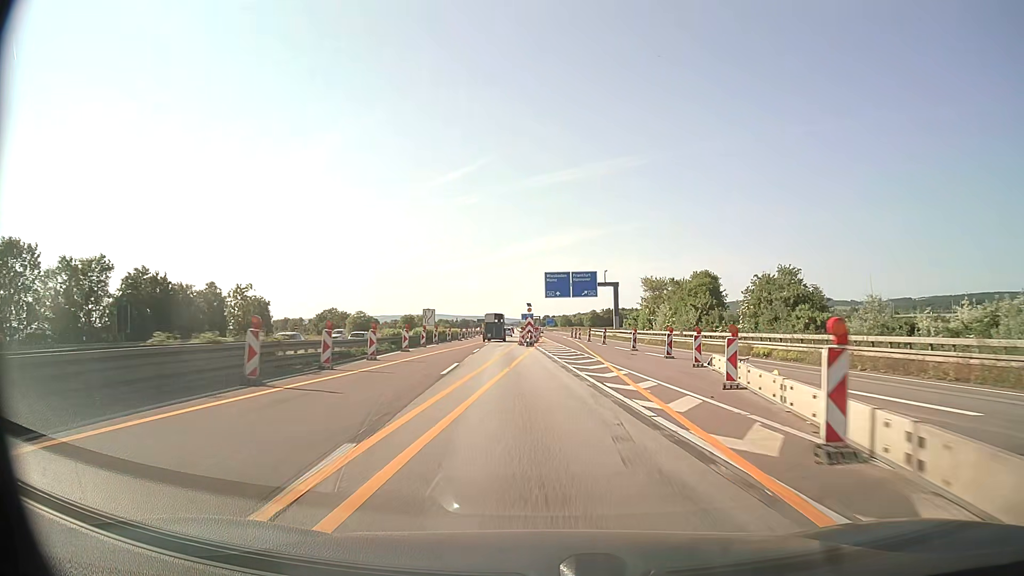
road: motorway_link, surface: asphalt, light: Day
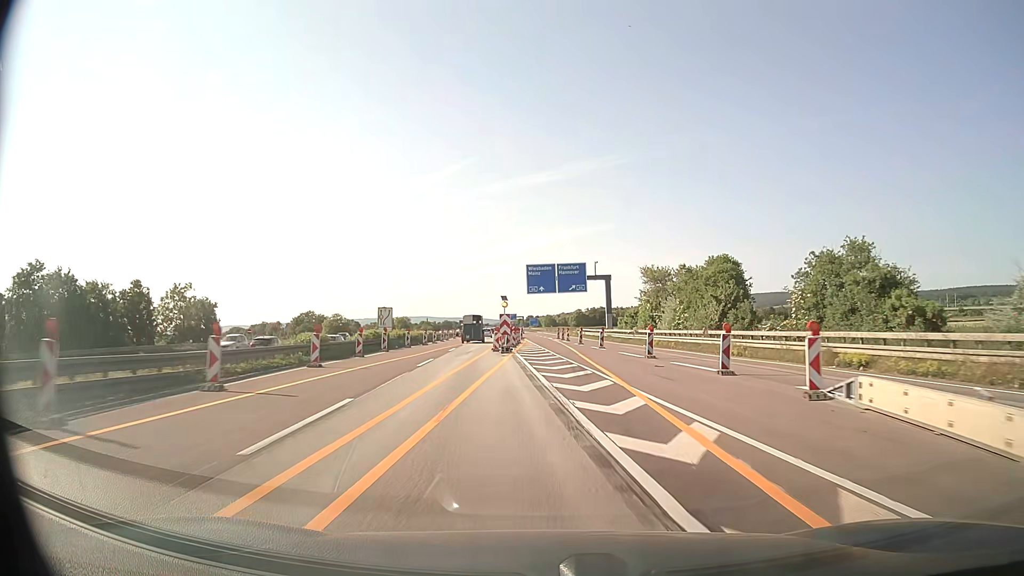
(+0.2, +12.5) m; +1°
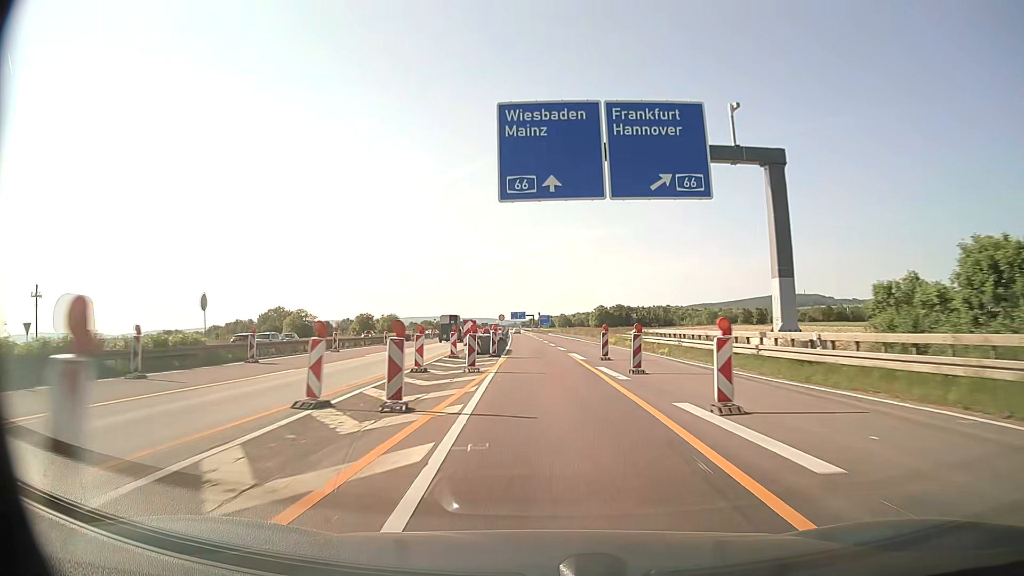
(+0.2, +62.7) m; -1°
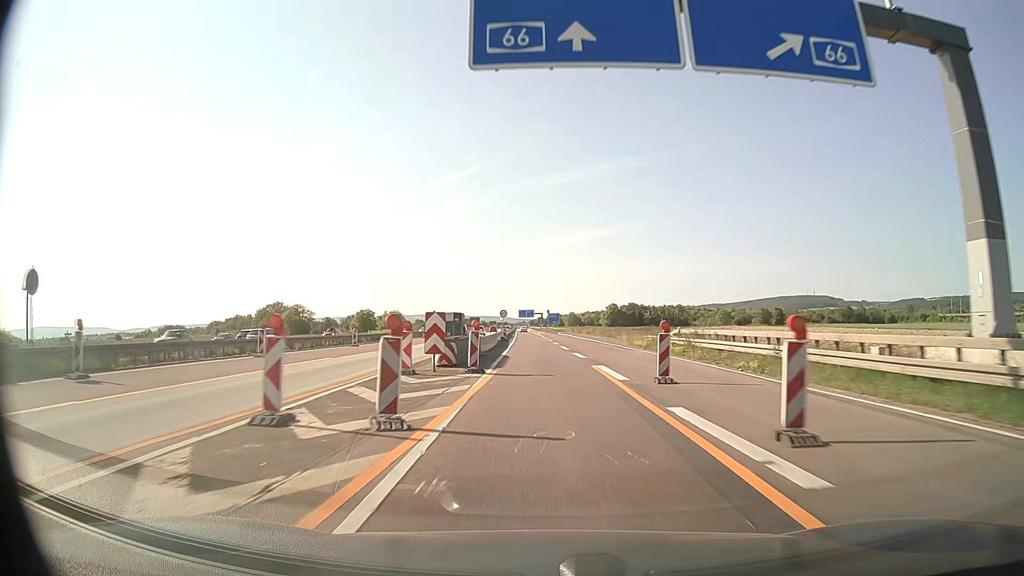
(-0.1, +12.5) m; 0°
